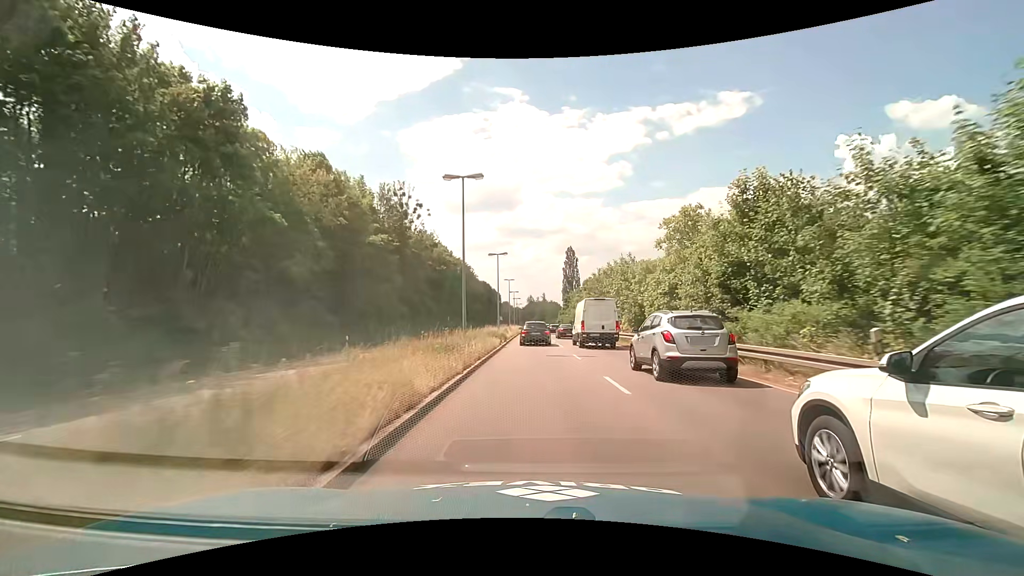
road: primary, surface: asphalt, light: Day
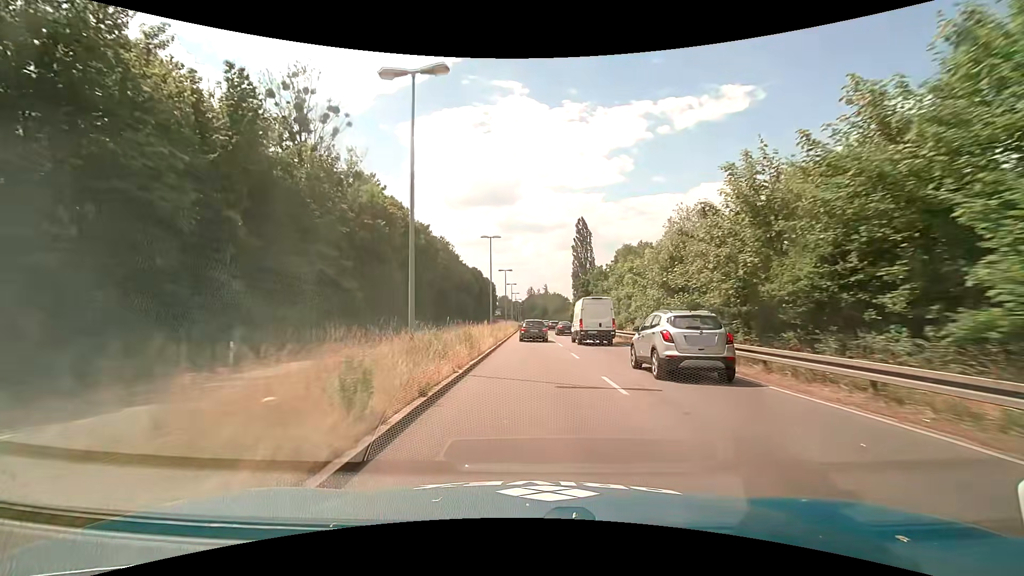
(+0.3, +36.4) m; 0°
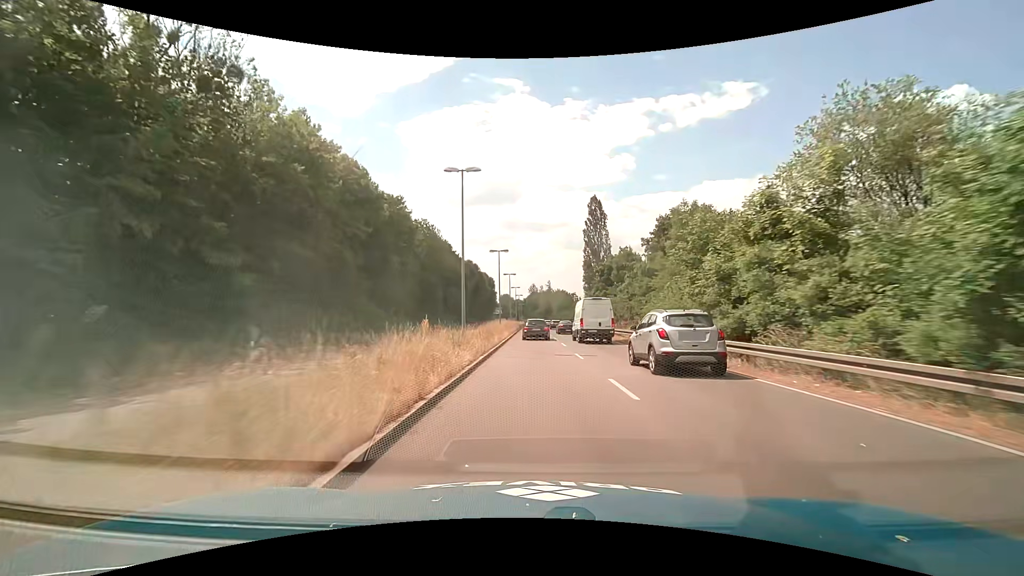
(-0.1, +18.6) m; 0°
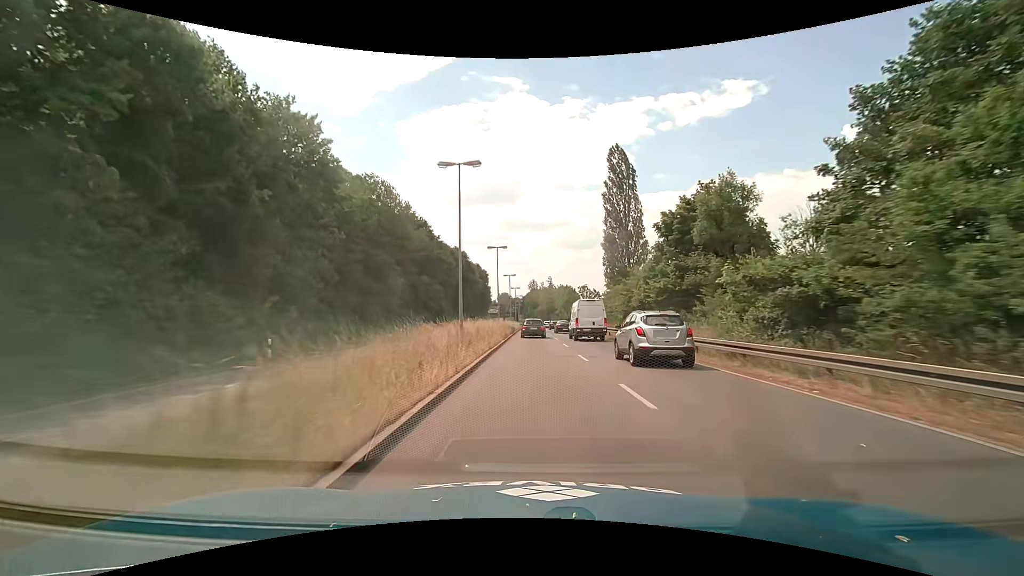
(0.0, +28.2) m; 0°
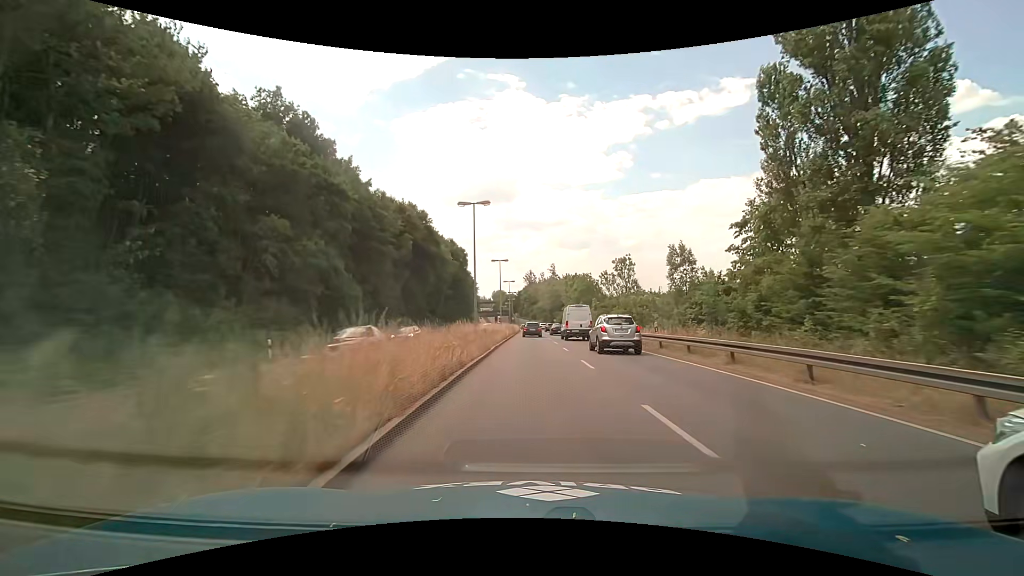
(-0.2, +47.6) m; 0°
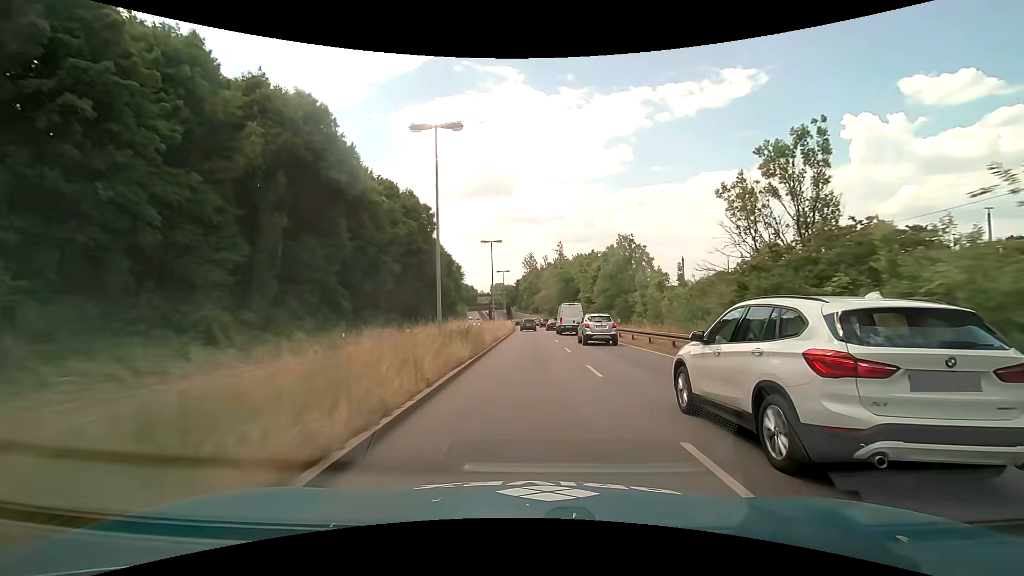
(-0.2, +38.5) m; -1°
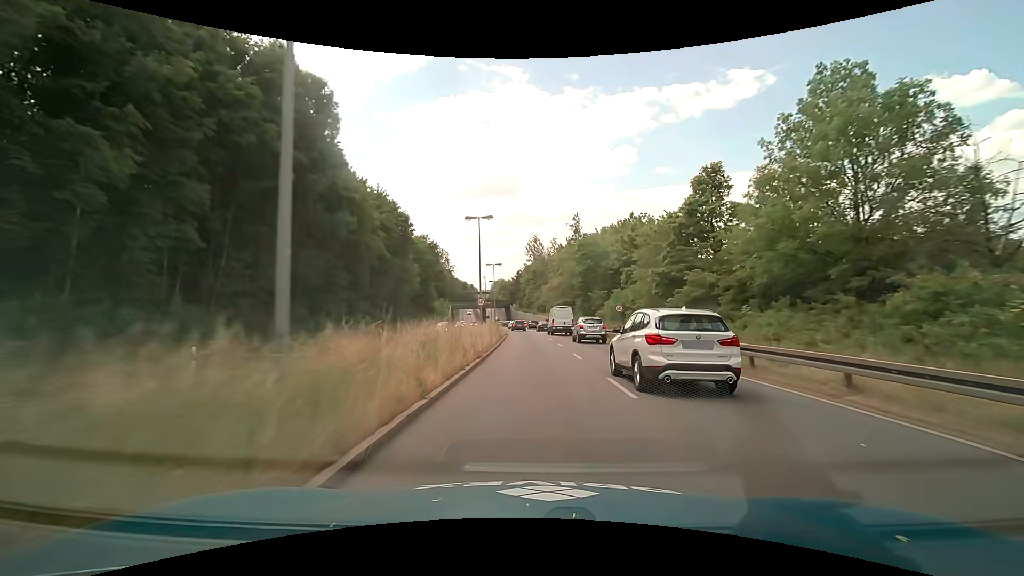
(0.0, +39.0) m; 0°
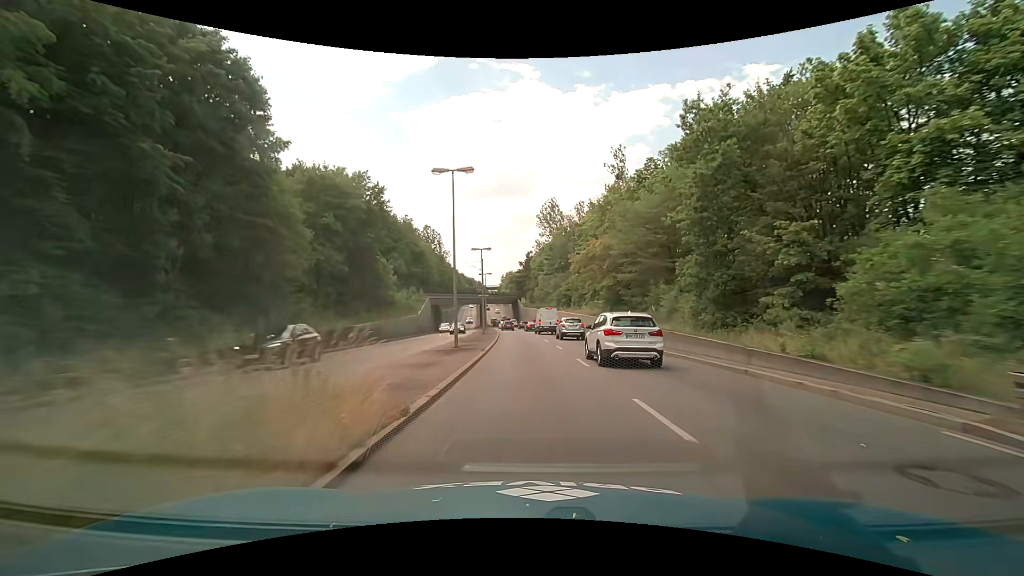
(-0.3, +39.1) m; -2°
(0, +10) (0, +20) (0, +30) (-1, +40) (-1, +50) (-2, +60) (-3, +70) (-4, +80) (-4, +90) (-5, +100) m
